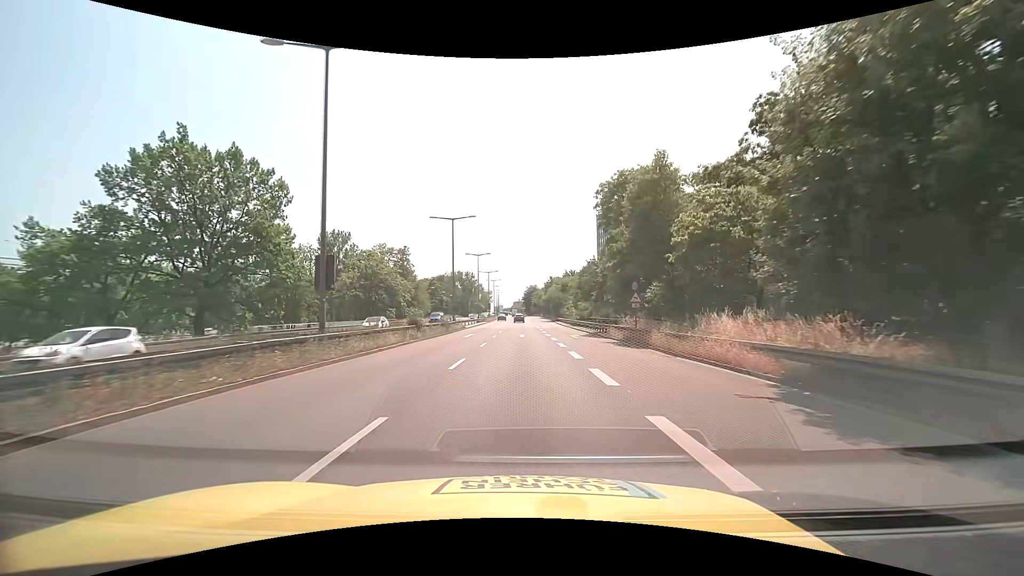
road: trunk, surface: asphalt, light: Day
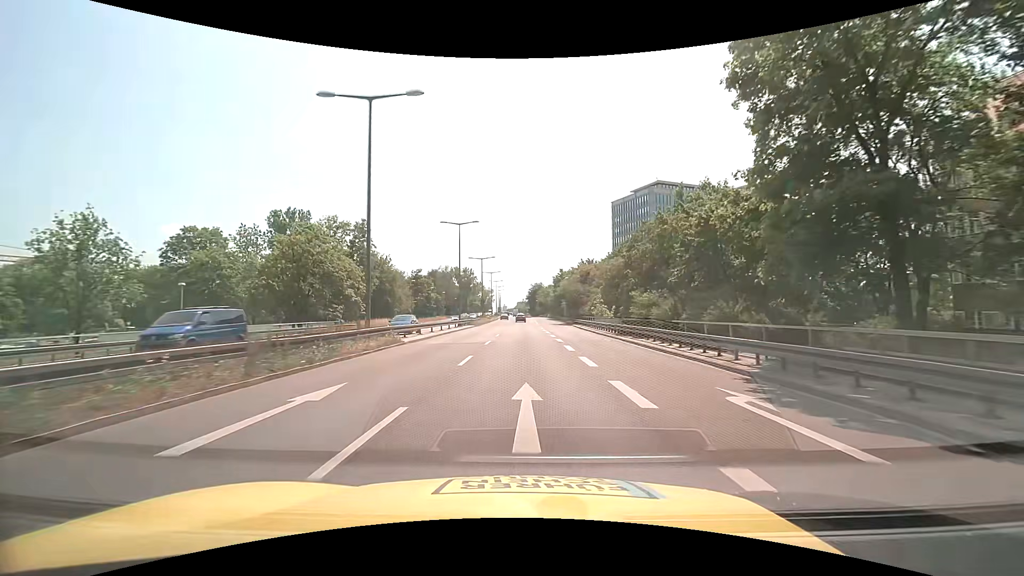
(-0.1, +26.4) m; -1°
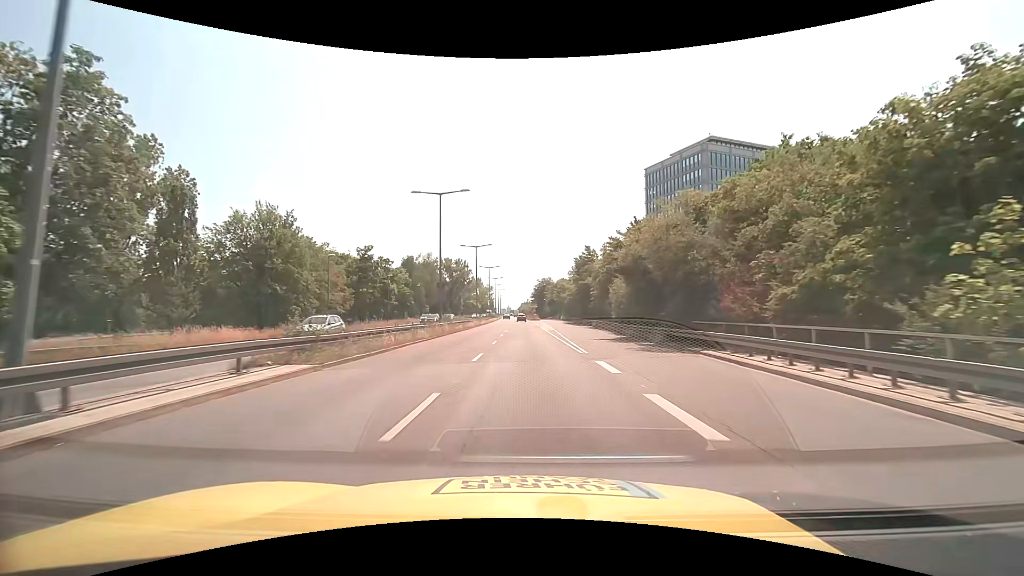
(-0.1, +44.0) m; 0°
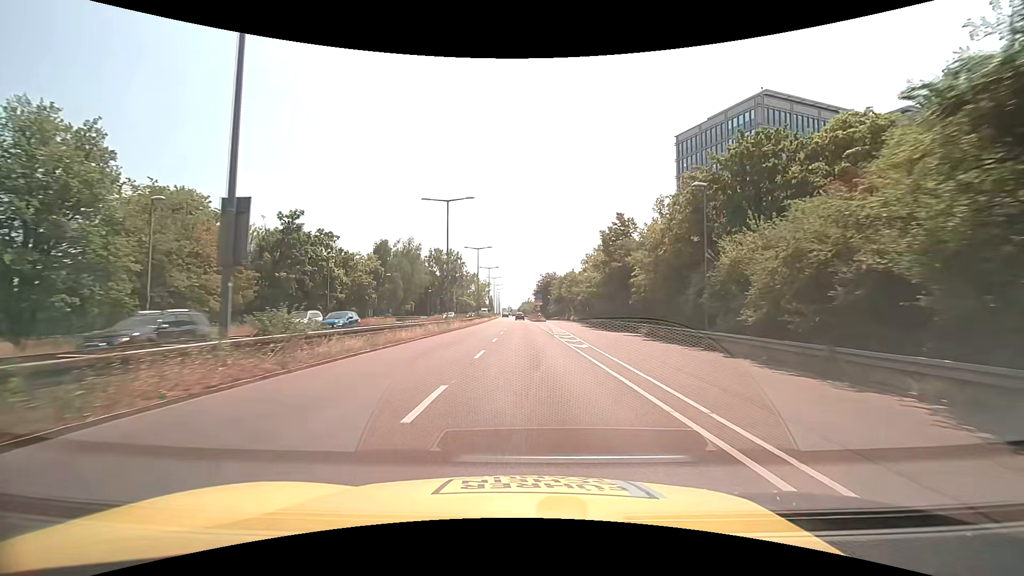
(0.0, +26.4) m; 0°
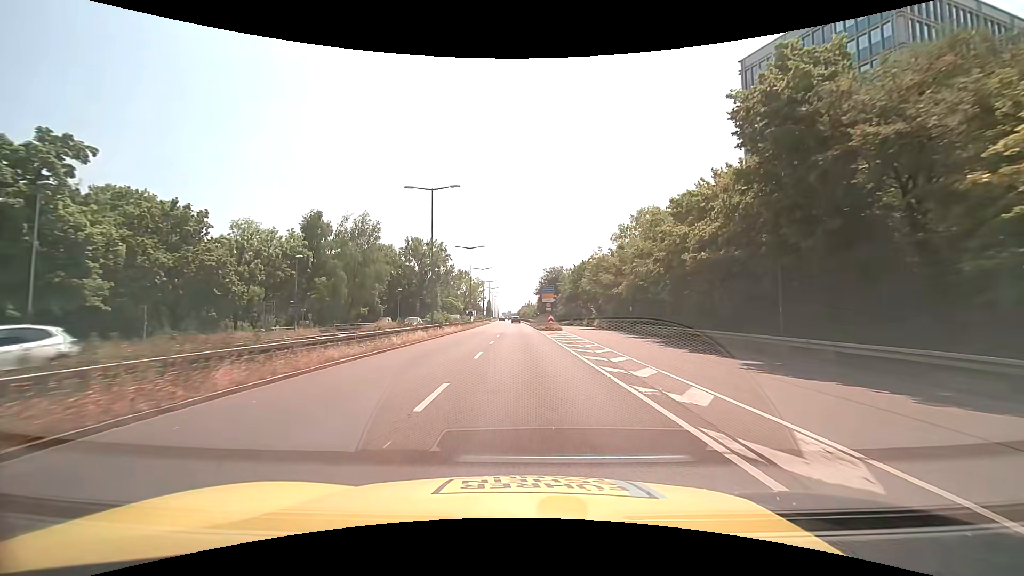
(+0.1, +35.2) m; 0°
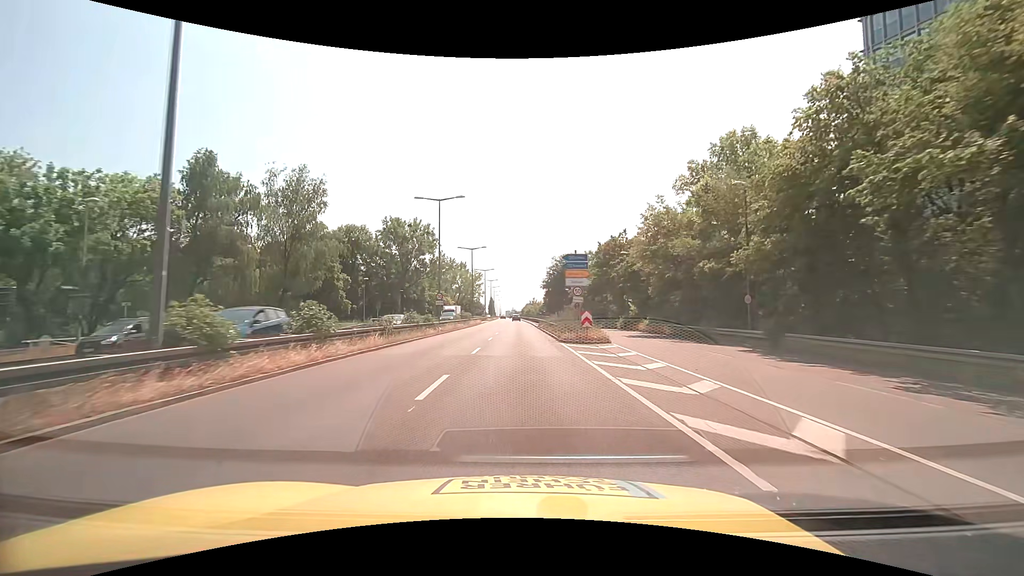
(-0.1, +26.4) m; -1°
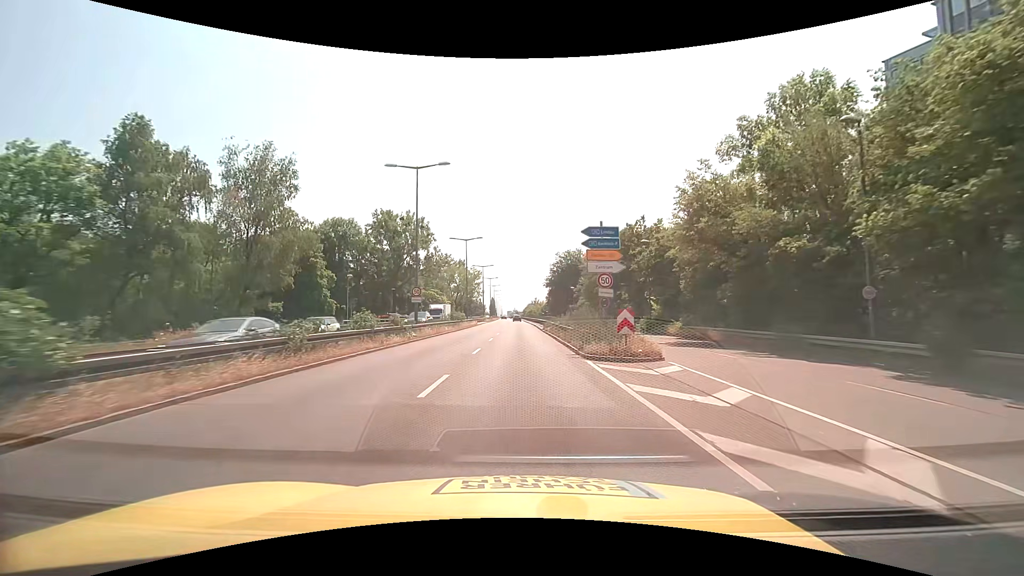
(0.0, +8.8) m; 0°
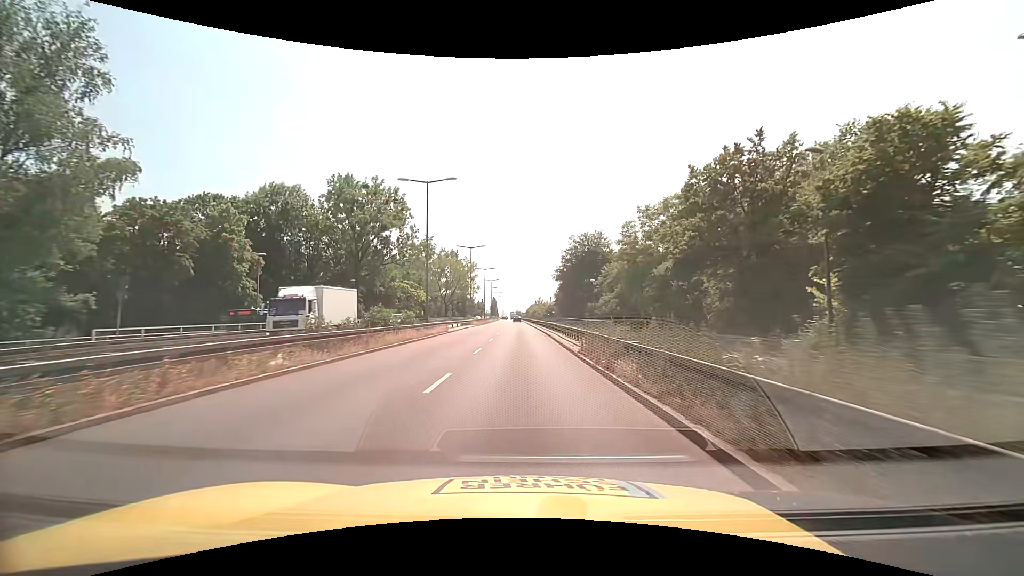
(-0.1, +26.4) m; 0°
(0, +10) (0, +20) (0, +30) (0, +40) (0, +50) (0, +60) (0, +70) (-1, +80) (-1, +90) (-1, +100) m
